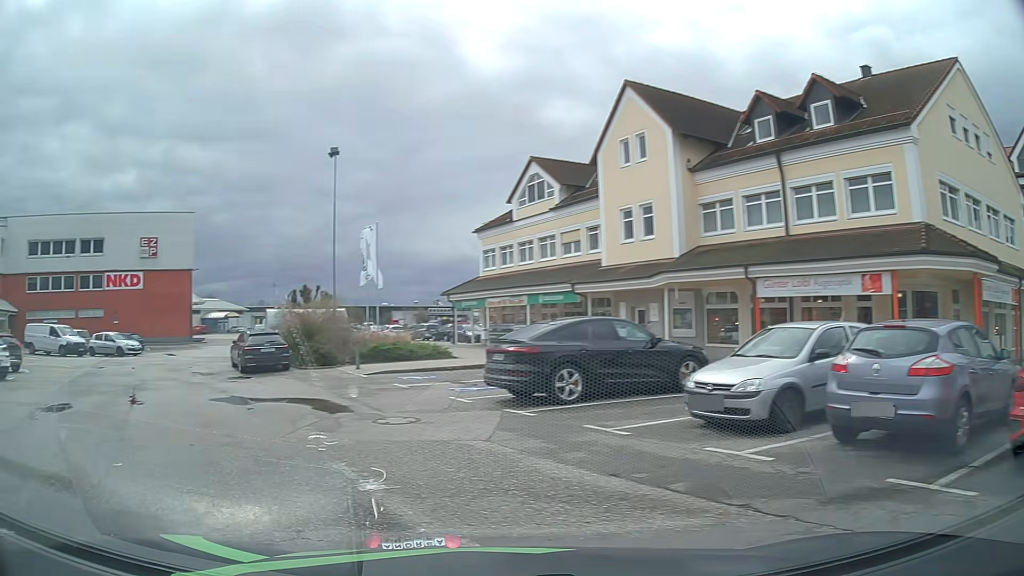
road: service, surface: asphalt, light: Day
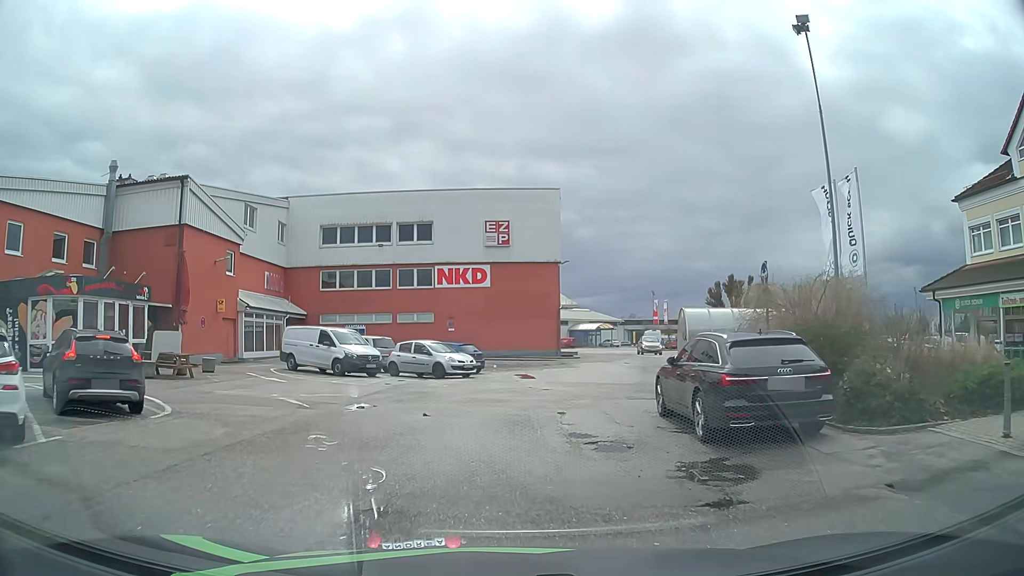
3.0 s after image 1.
(-5.5, +14.1) m; -29°
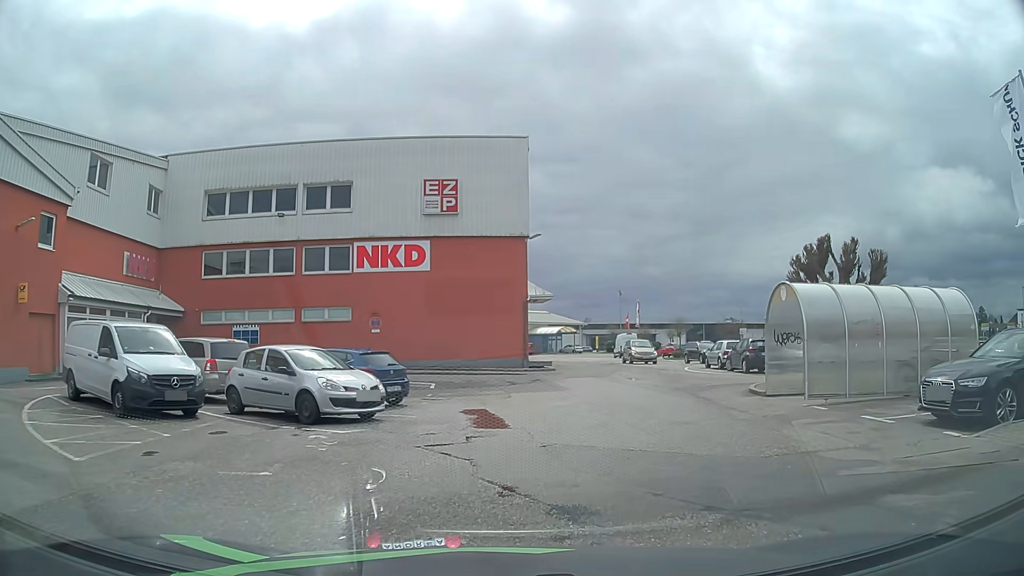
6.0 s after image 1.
(+0.3, +13.4) m; +4°
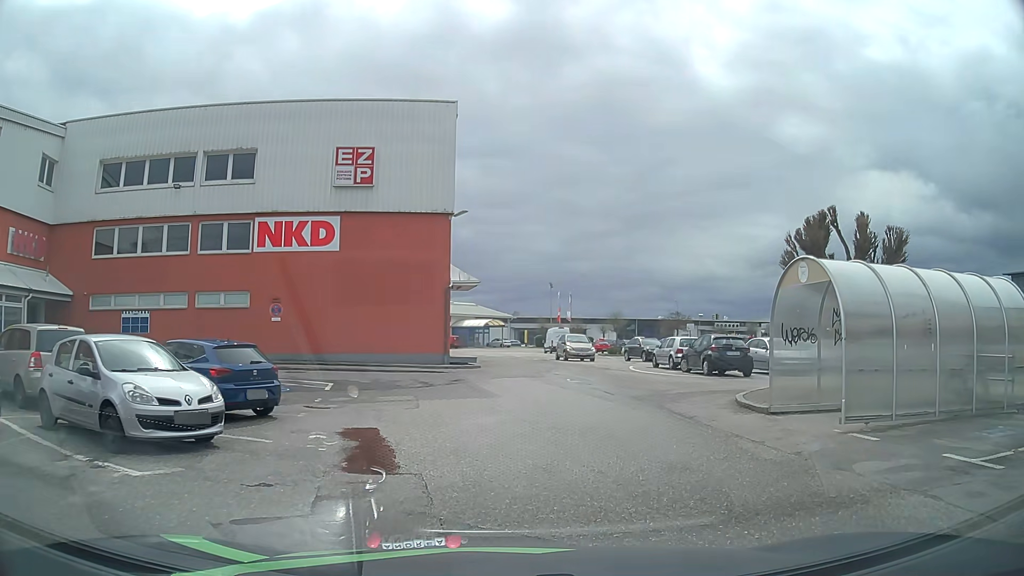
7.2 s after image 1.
(+0.3, +4.4) m; +8°
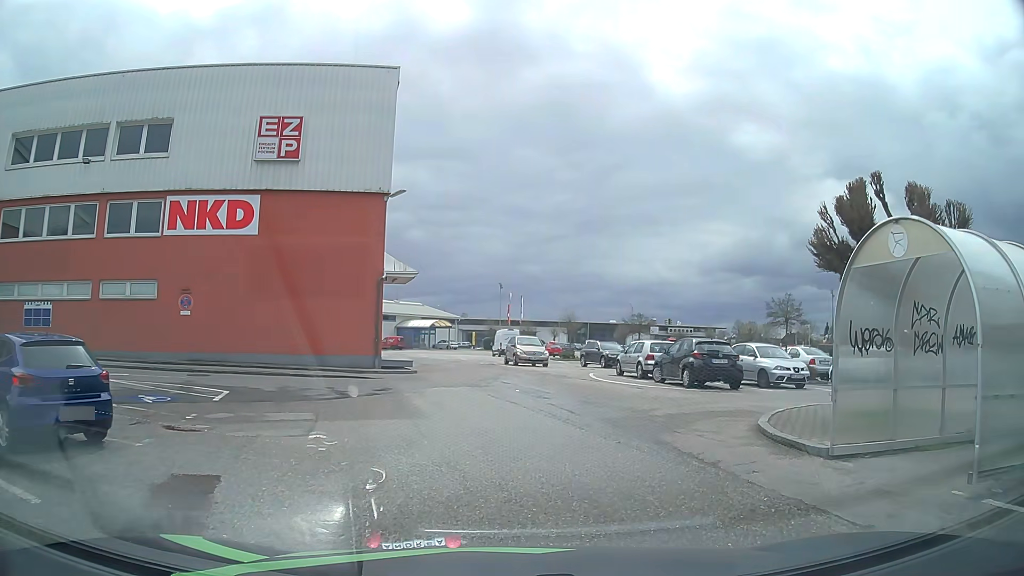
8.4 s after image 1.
(+0.1, +4.1) m; +4°
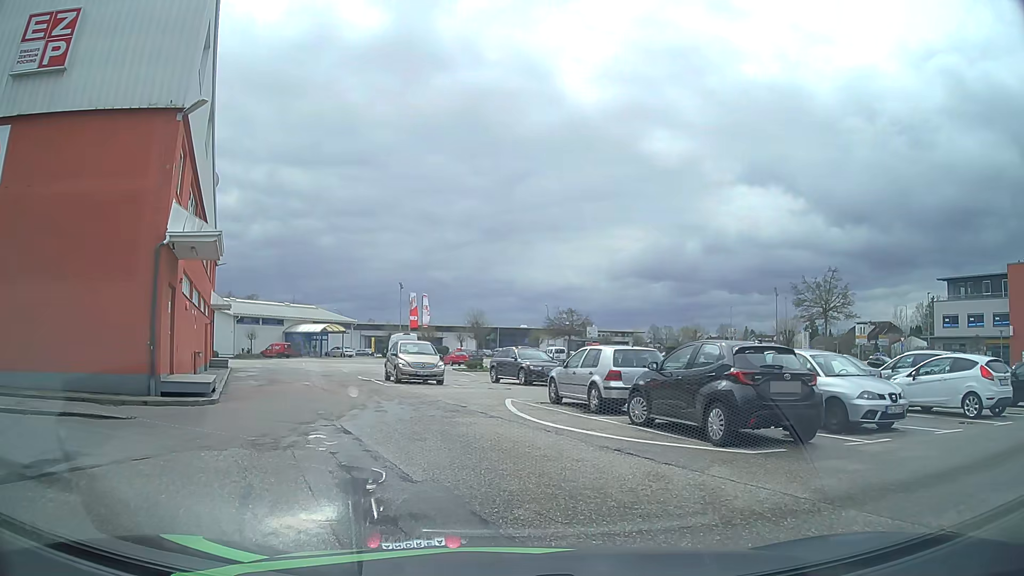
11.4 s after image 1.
(+0.7, +10.7) m; +7°
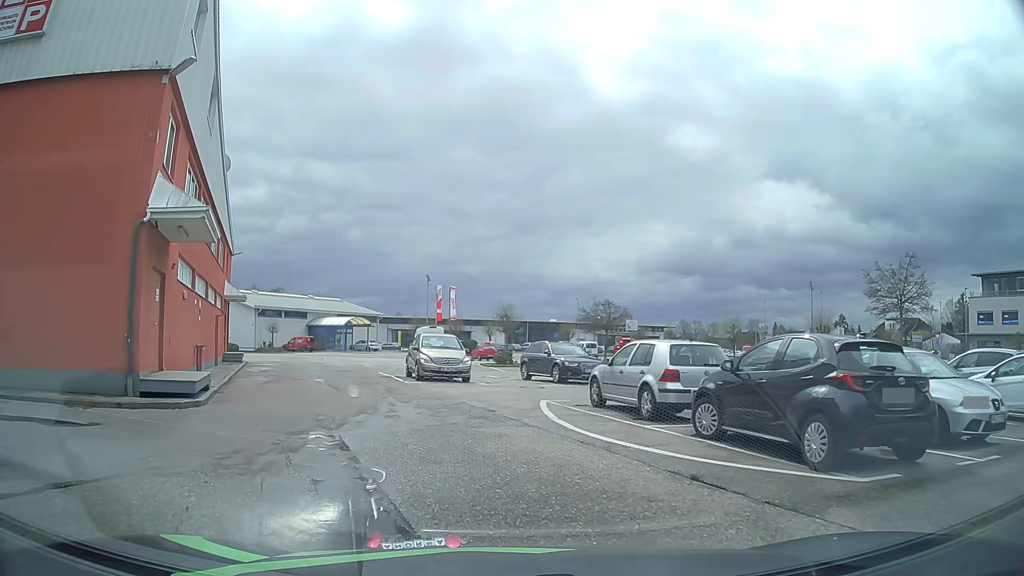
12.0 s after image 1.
(-0.1, +2.3) m; -4°
